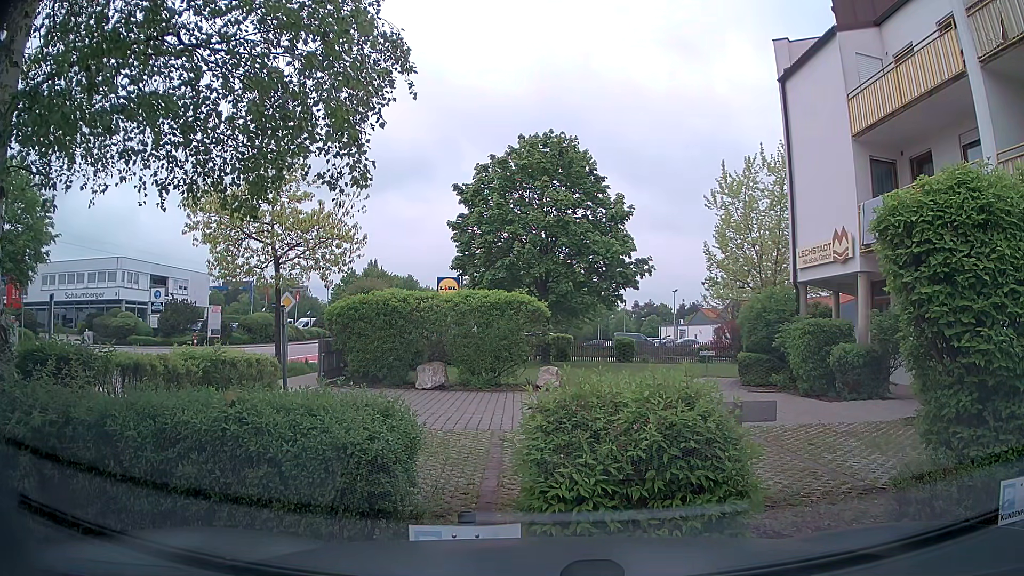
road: tertiary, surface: asphalt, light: Day
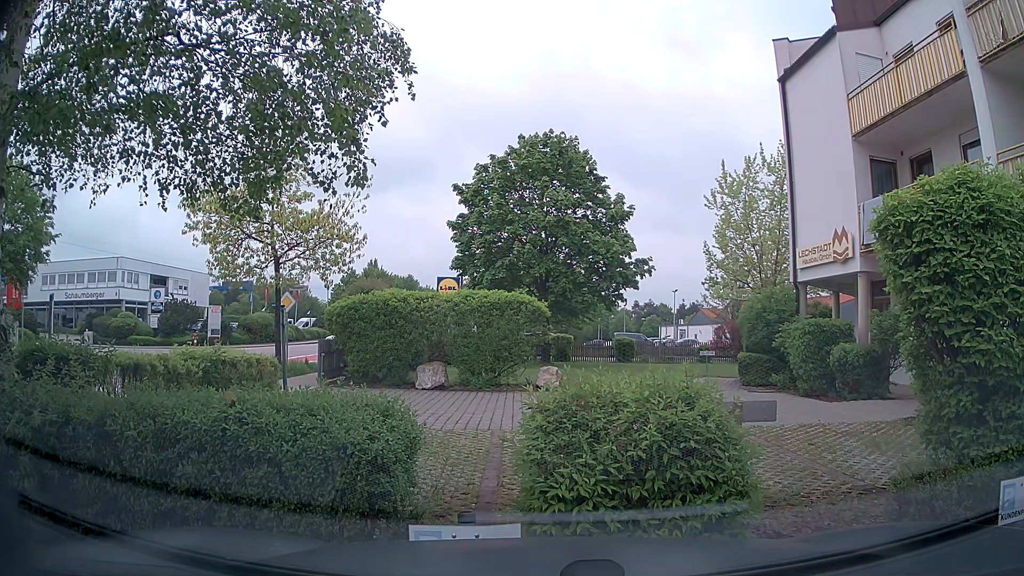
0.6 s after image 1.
(0.0, 0.0) m; 0°
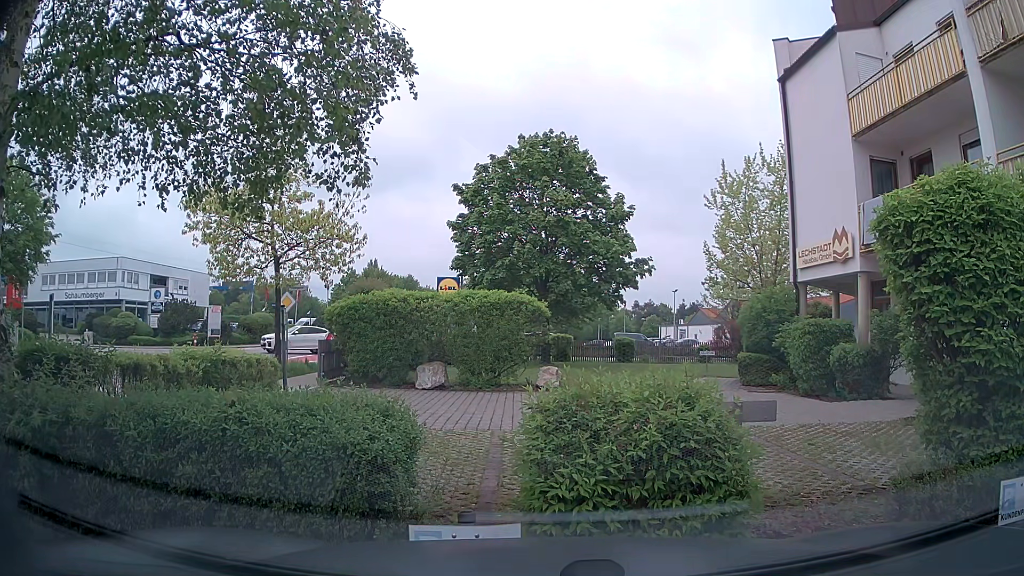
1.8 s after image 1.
(0.0, 0.0) m; 0°
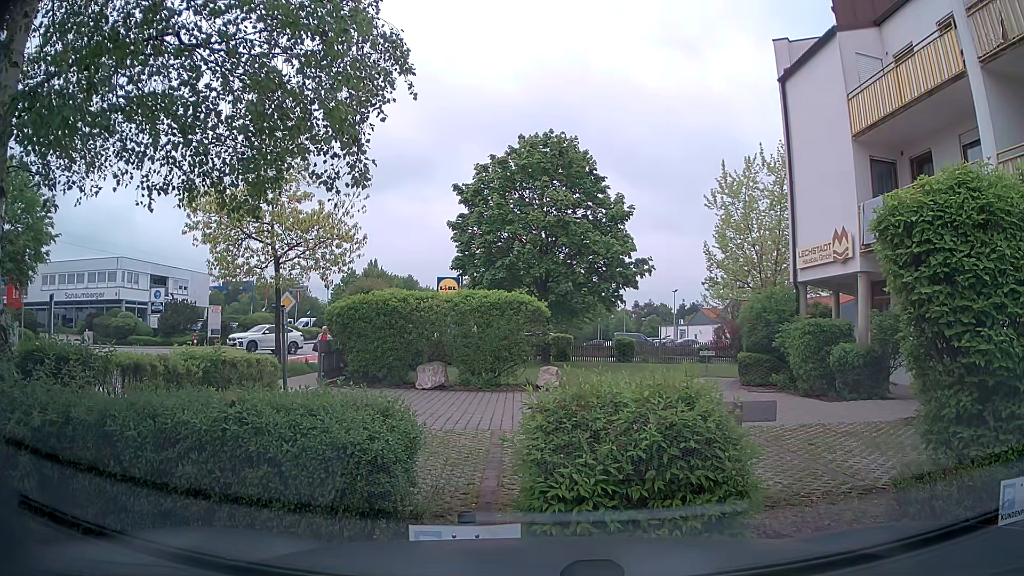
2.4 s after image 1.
(0.0, 0.0) m; 0°
